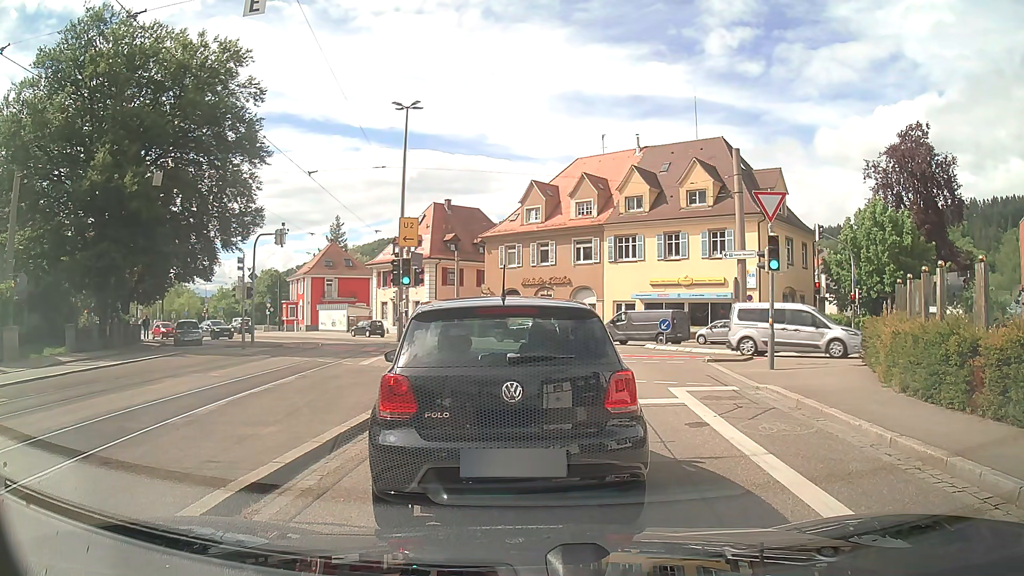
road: tertiary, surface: asphalt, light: Day
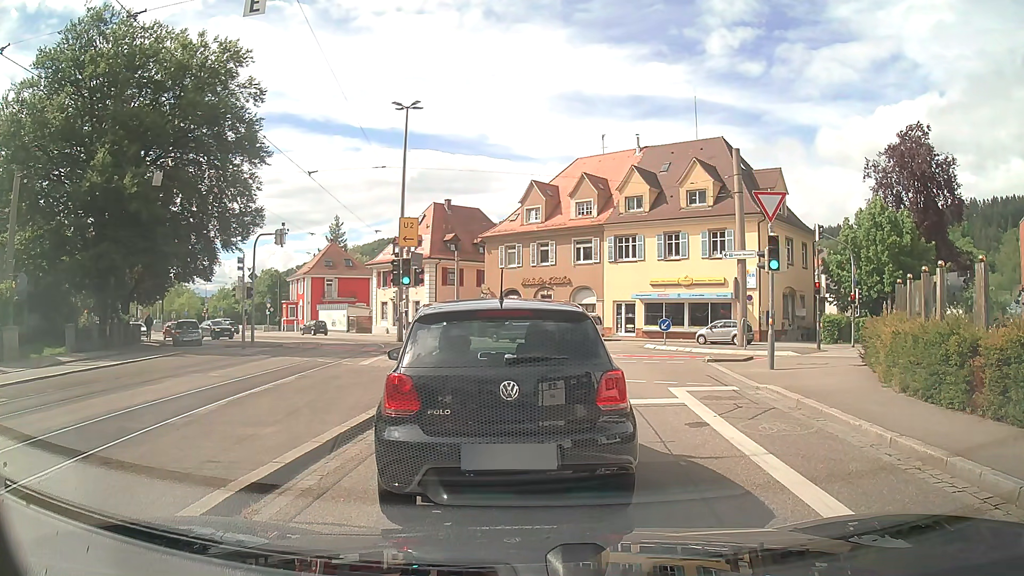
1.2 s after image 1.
(0.0, 0.0) m; 0°
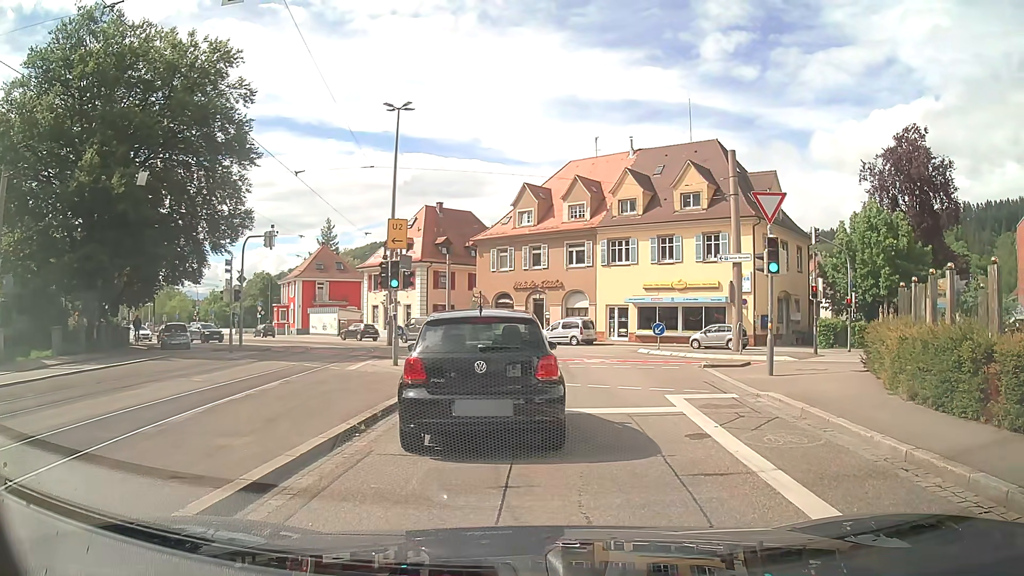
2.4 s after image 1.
(0.0, +0.6) m; +1°
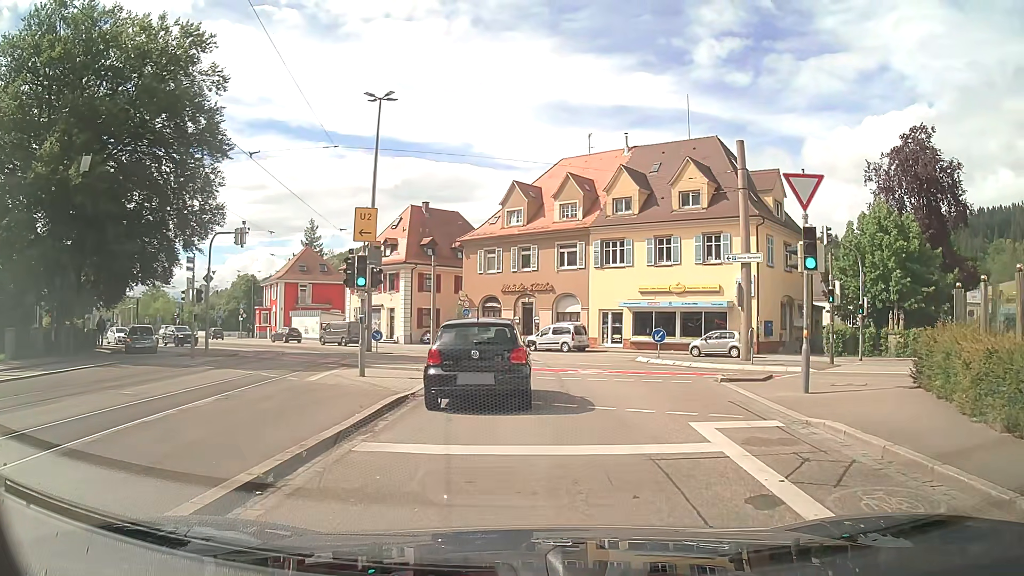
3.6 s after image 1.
(+0.1, +2.9) m; +3°
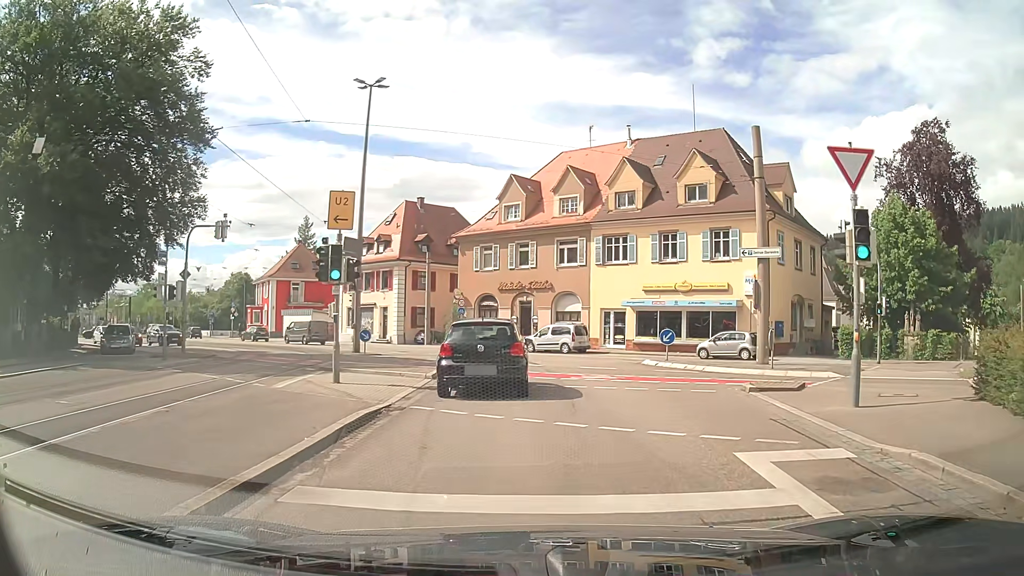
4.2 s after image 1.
(0.0, +2.3) m; 0°
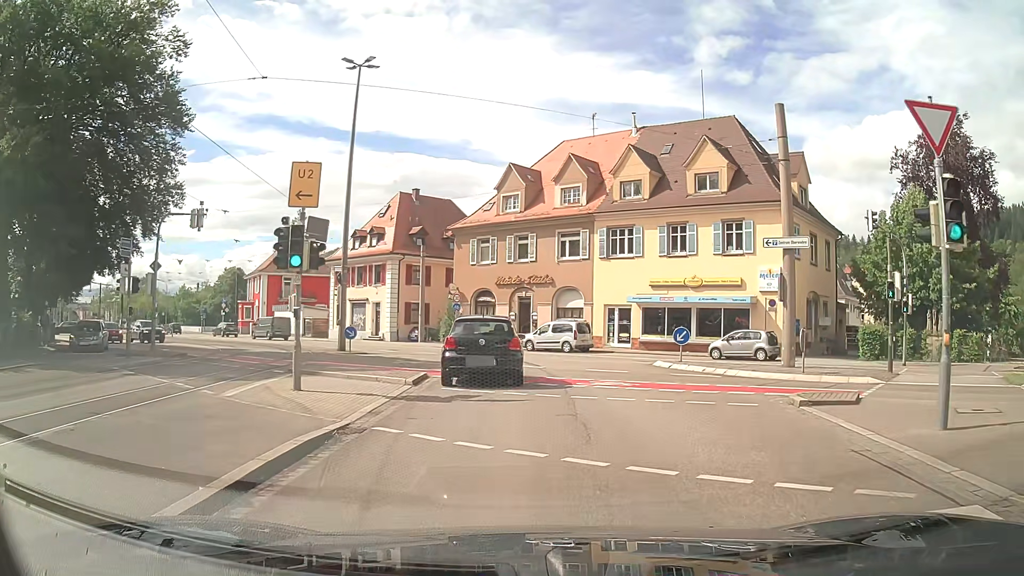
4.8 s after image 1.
(0.0, +2.7) m; 0°
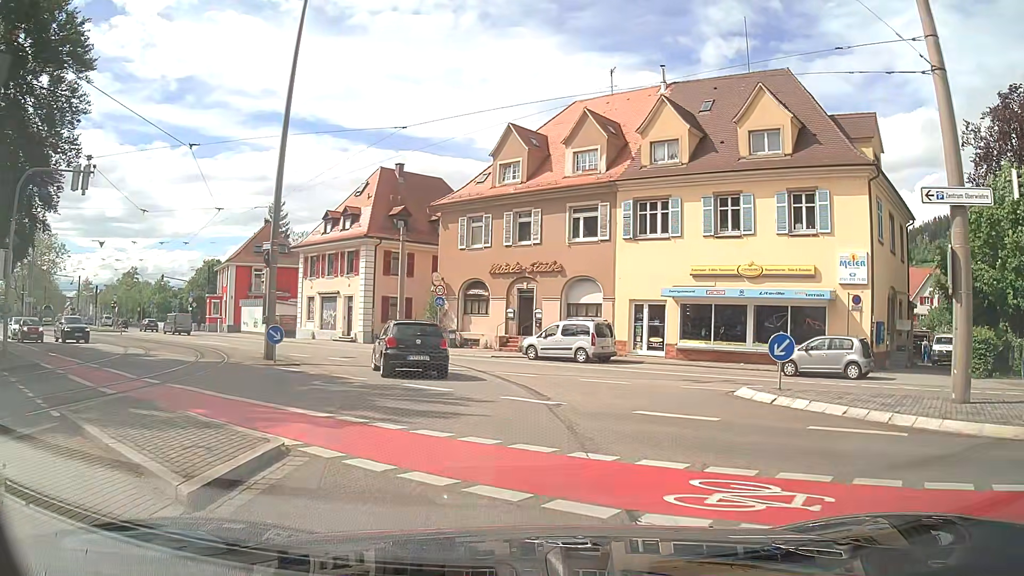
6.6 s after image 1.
(0.0, +9.7) m; -1°
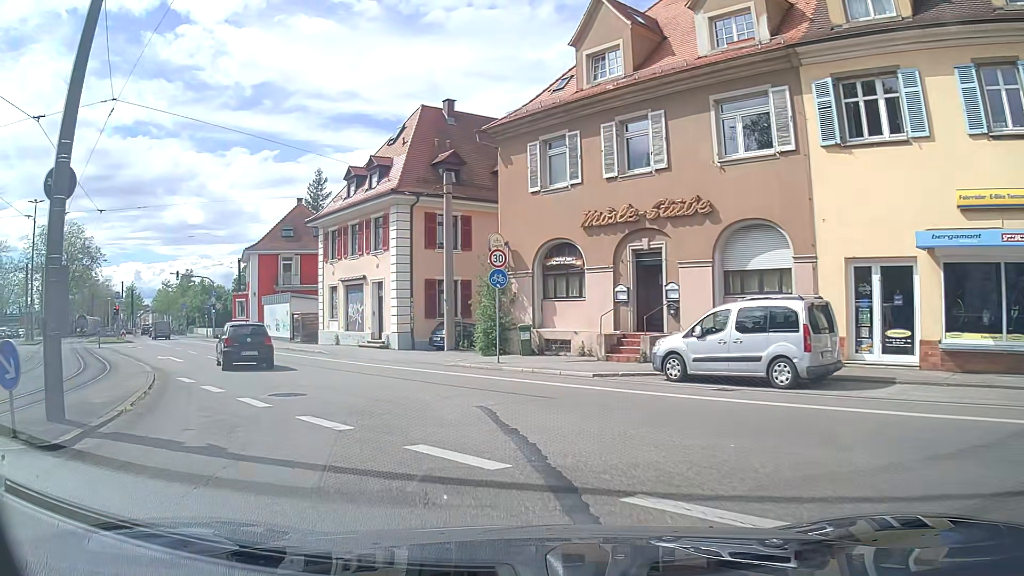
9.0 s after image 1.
(-0.6, +15.1) m; -8°
(-1, +10) (-5, +19) (-11, +27) (-17, +35) (-23, +43) (-29, +51) (-35, +59) (-40, +68) (-46, +76) (-52, +84) m
